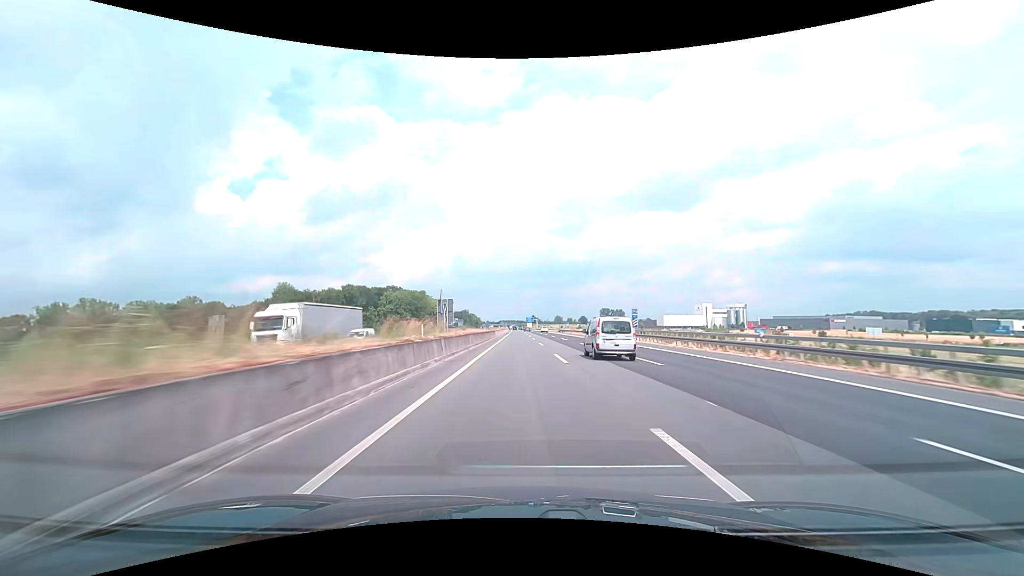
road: motorway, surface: asphalt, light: Day
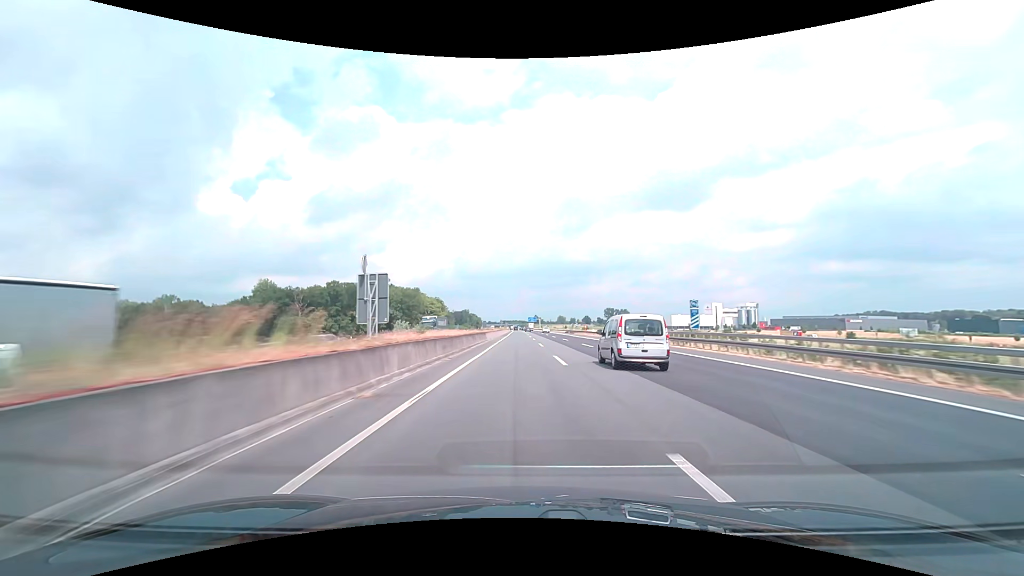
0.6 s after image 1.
(0.0, +19.7) m; 0°
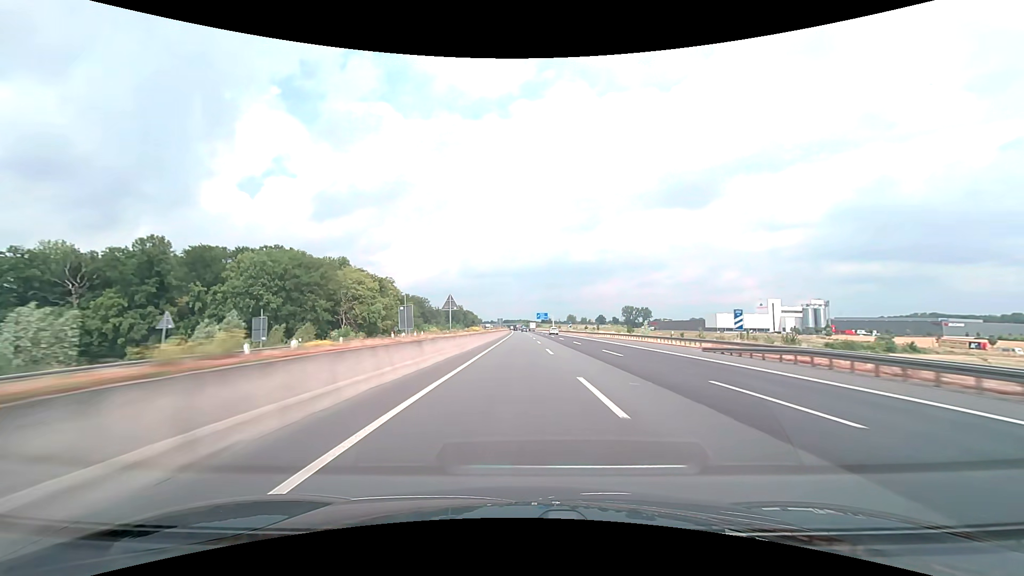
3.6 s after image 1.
(-1.0, +102.0) m; -1°
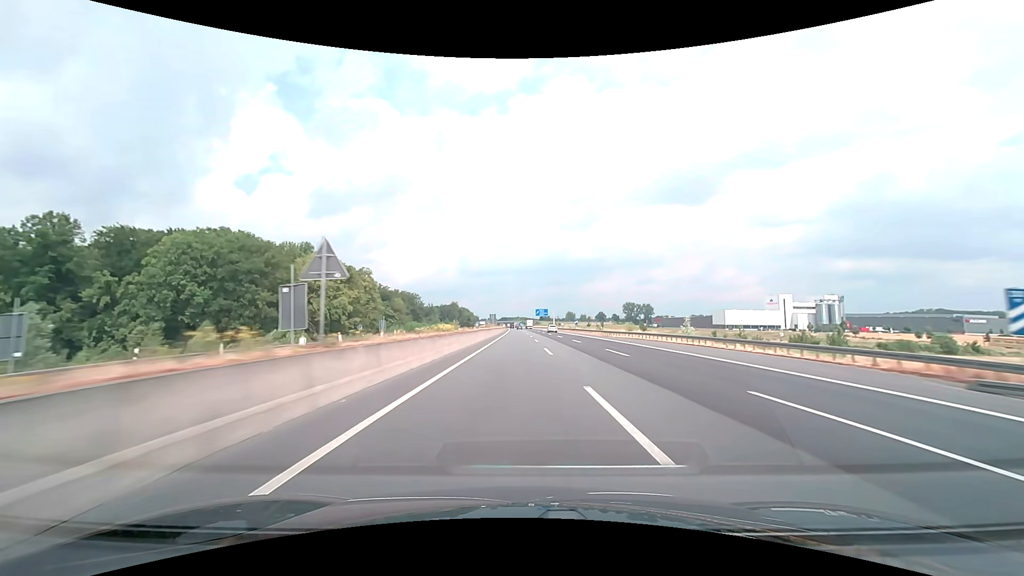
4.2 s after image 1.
(0.0, +20.9) m; 0°
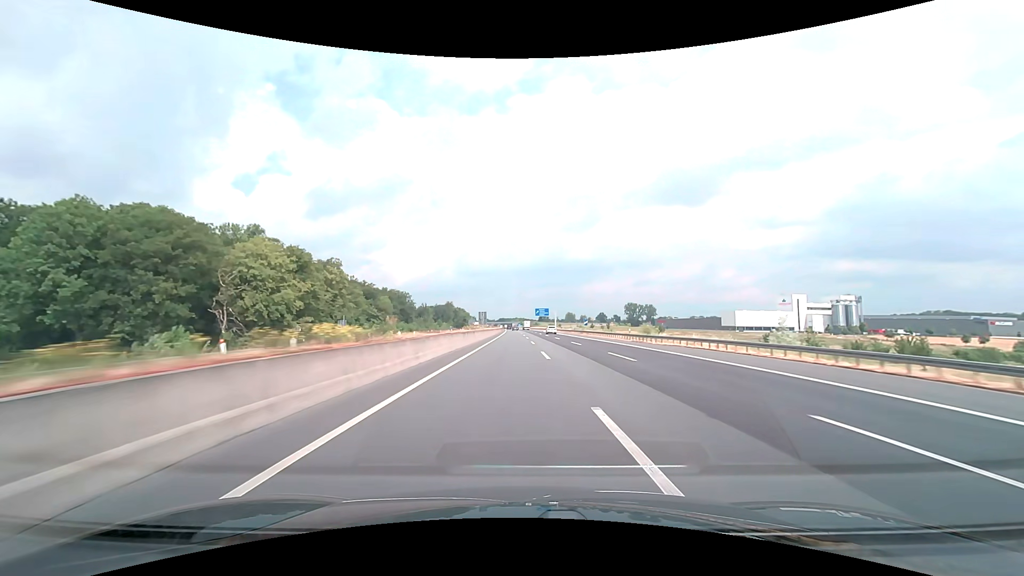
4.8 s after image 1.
(+0.1, +21.1) m; 0°
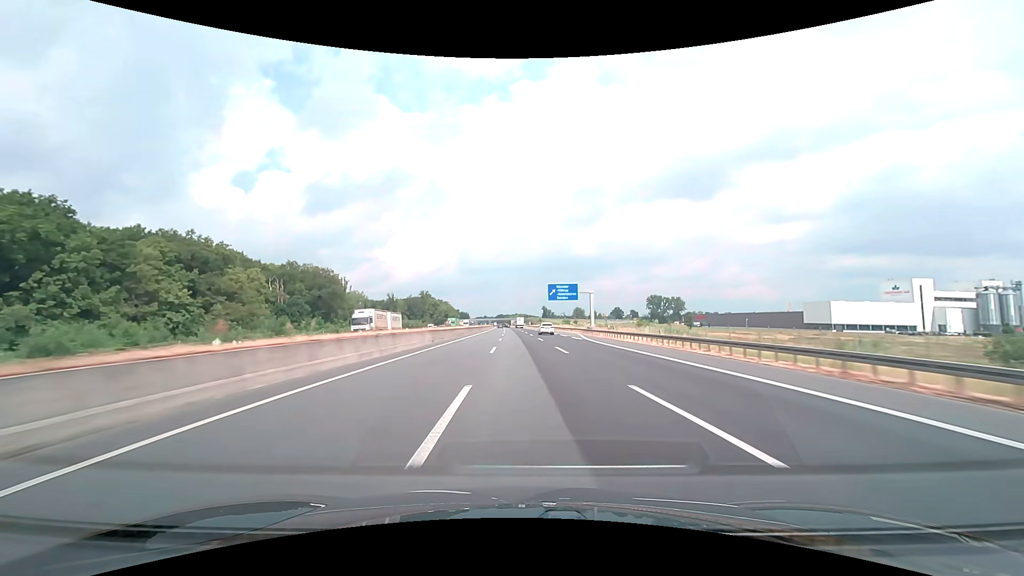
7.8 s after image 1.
(+0.5, +107.3) m; 0°
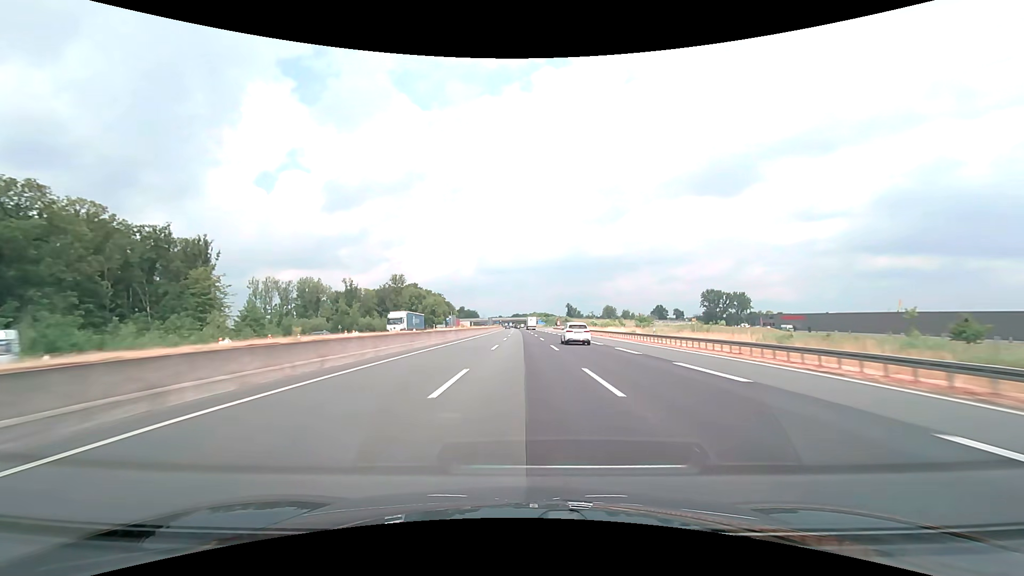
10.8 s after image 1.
(-2.5, +105.2) m; -2°
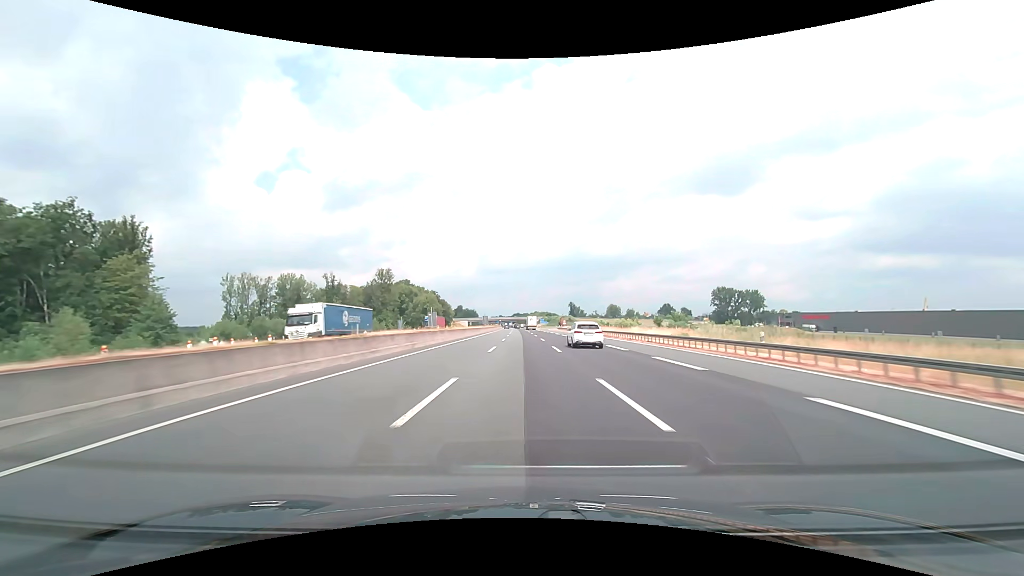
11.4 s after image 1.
(0.0, +20.8) m; 0°
(0, +10) (0, +20) (0, +30) (0, +40) (0, +50) (0, +60) (0, +70) (0, +80) (0, +90) (-1, +100) m
